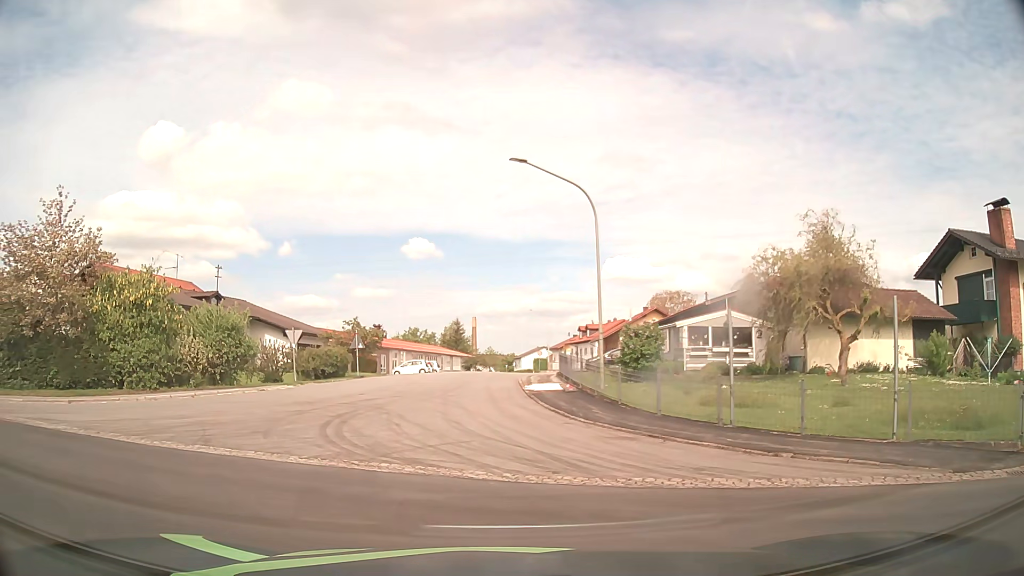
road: residential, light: Day
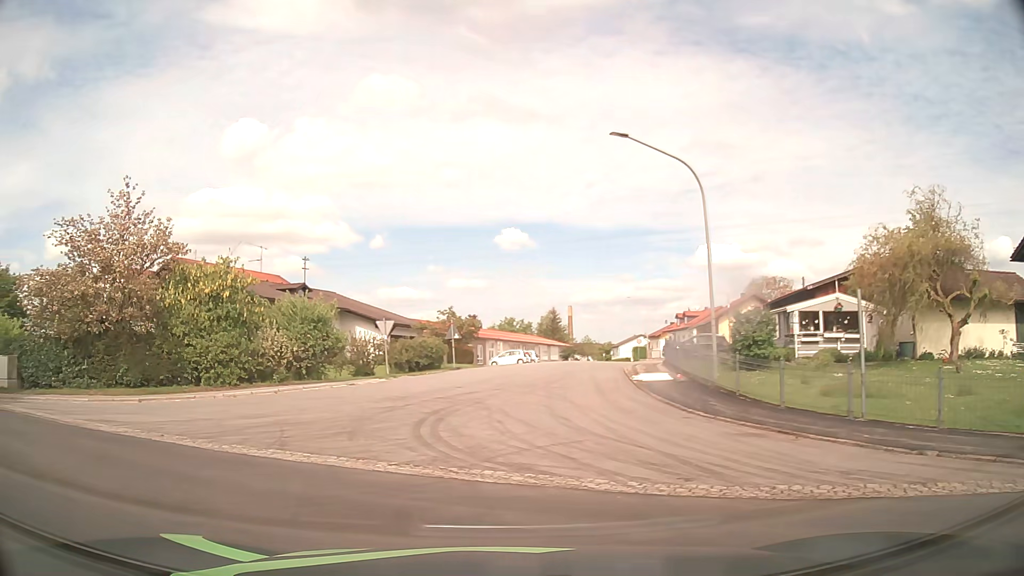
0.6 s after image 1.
(0.0, +1.6) m; -6°
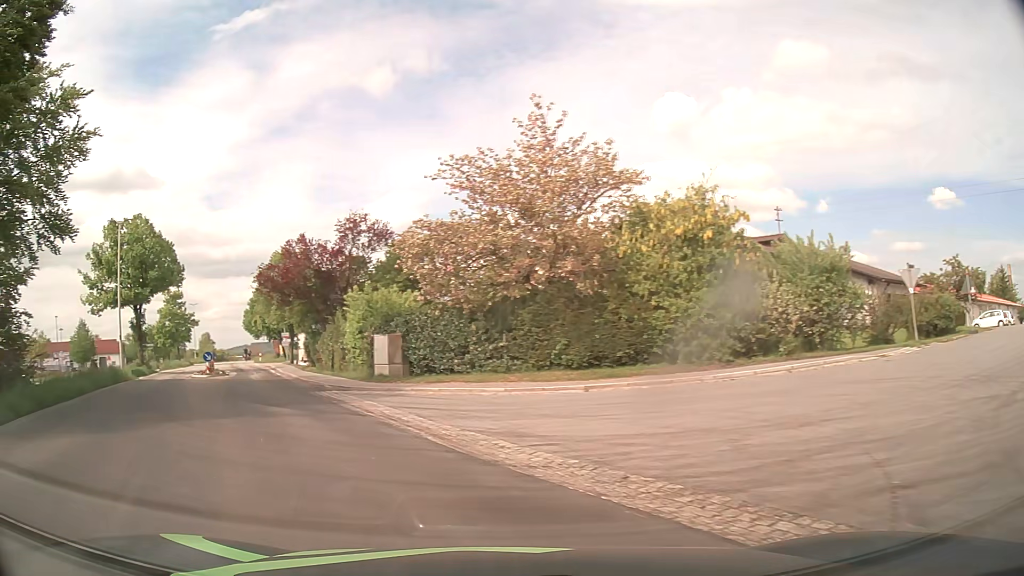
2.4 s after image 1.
(-2.7, +7.1) m; -40°
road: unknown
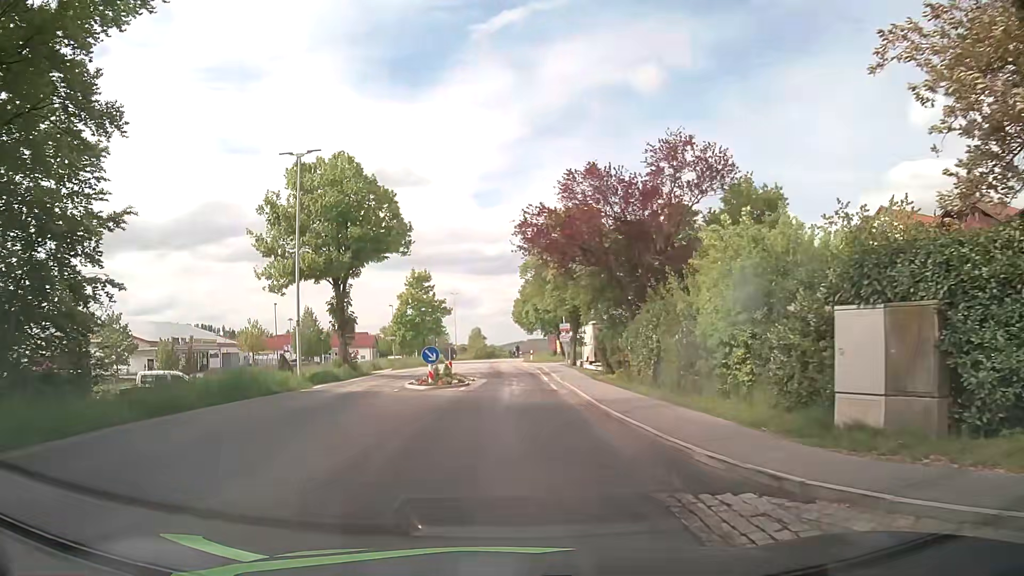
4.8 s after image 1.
(-4.6, +14.9) m; -24°
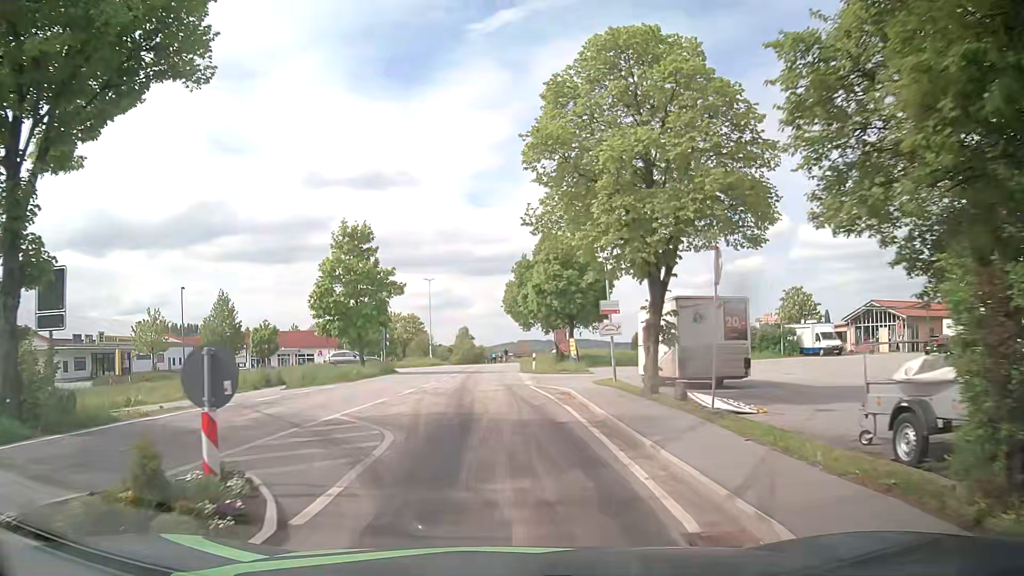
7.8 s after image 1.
(+0.3, +23.6) m; +1°
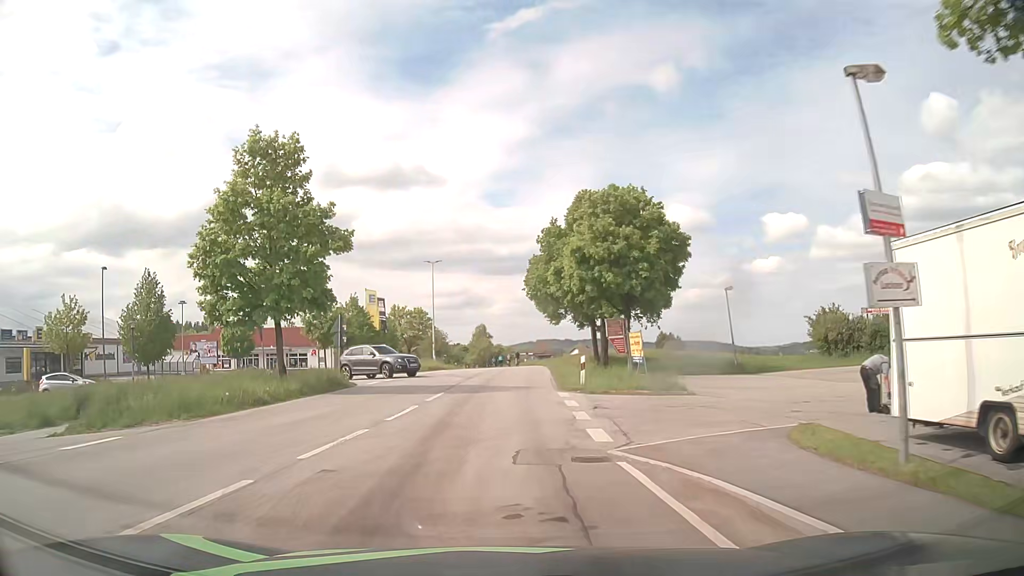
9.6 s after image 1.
(-0.1, +16.6) m; -1°
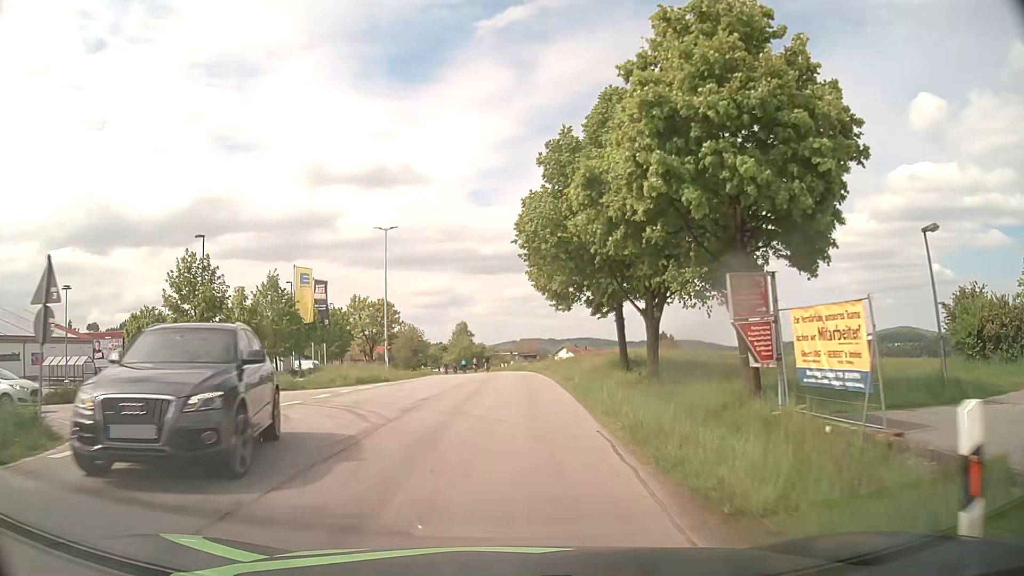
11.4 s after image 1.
(+0.2, +19.0) m; +1°
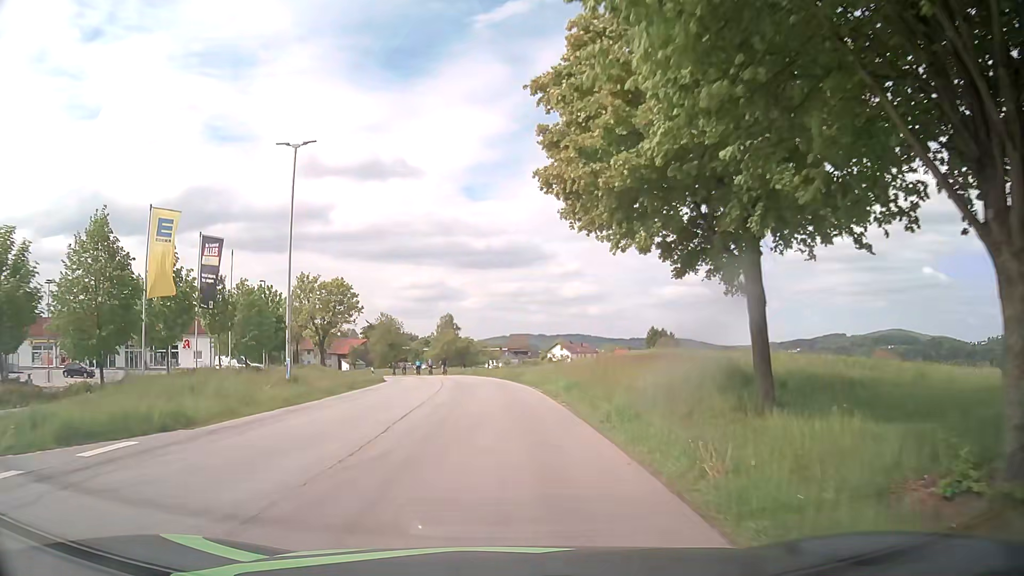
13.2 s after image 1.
(+0.1, +20.4) m; +1°
(0, +10) (0, +20) (-1, +30) (-2, +40) (-3, +50) (-5, +60) (-7, +69) (-10, +79) (-14, +88) (-18, +97) m
